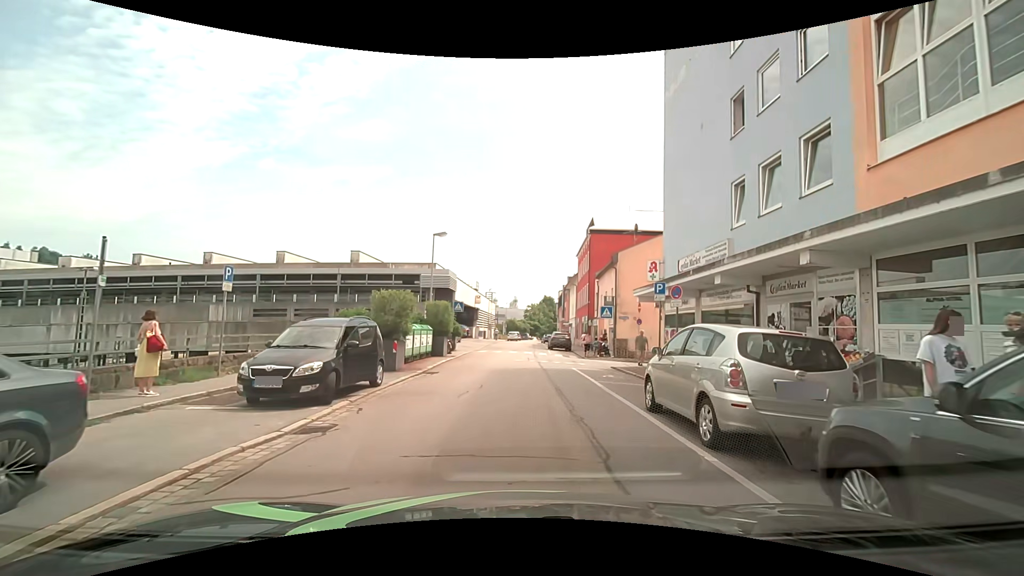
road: residential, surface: asphalt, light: Day
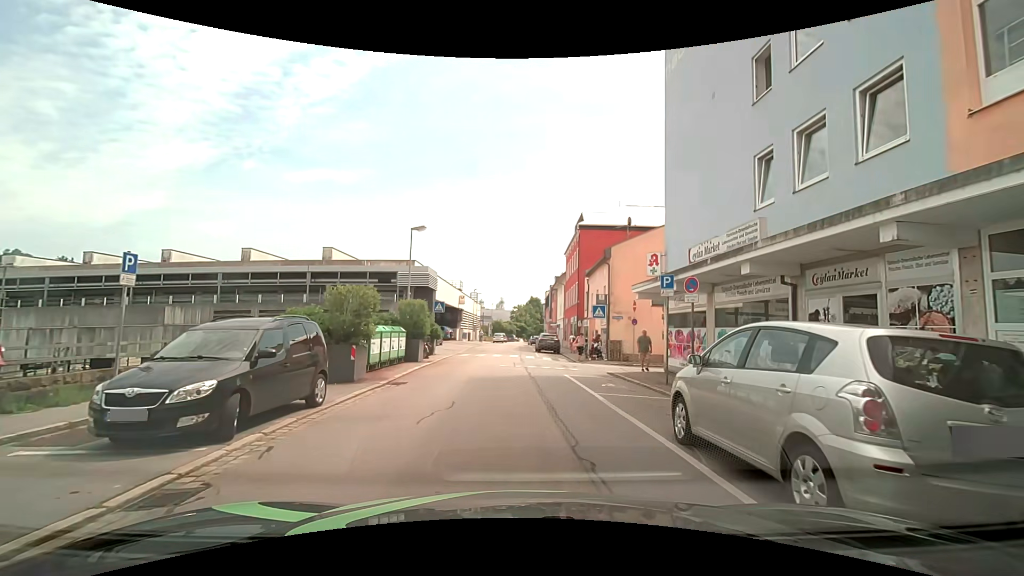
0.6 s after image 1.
(0.0, +2.7) m; +1°
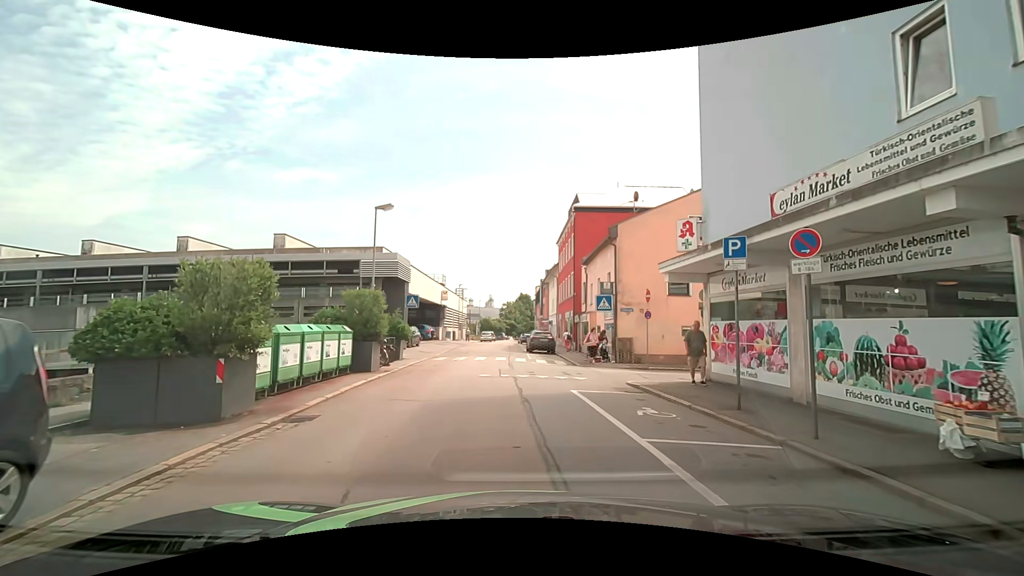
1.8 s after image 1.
(0.0, +5.5) m; -1°
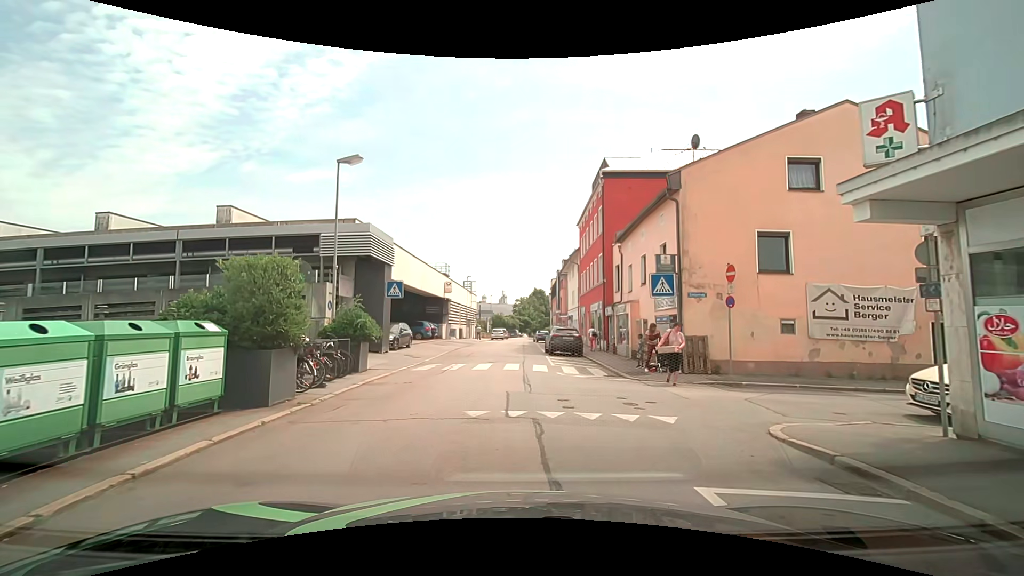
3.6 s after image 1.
(+0.2, +7.5) m; +1°
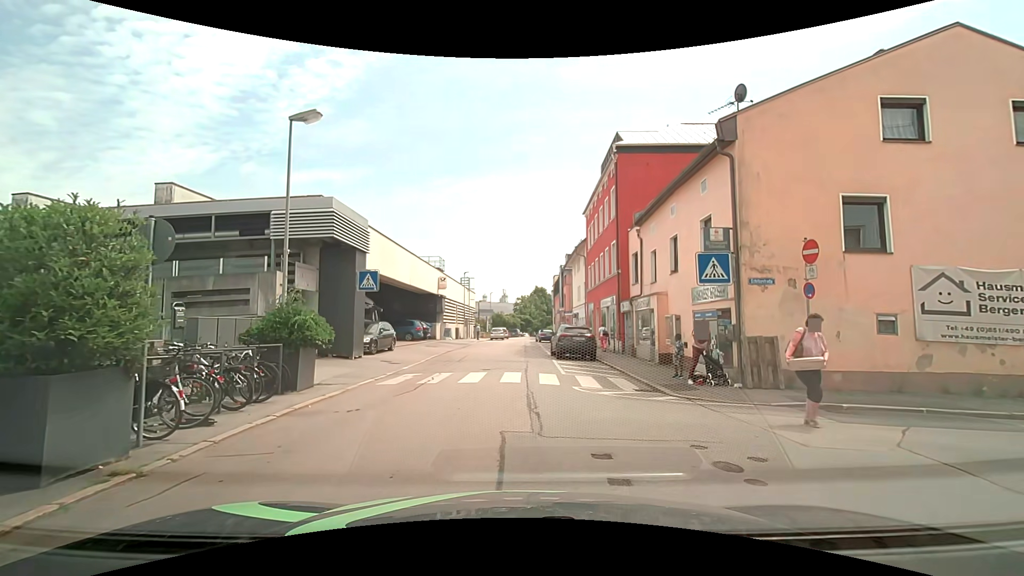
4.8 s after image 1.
(0.0, +4.1) m; -1°
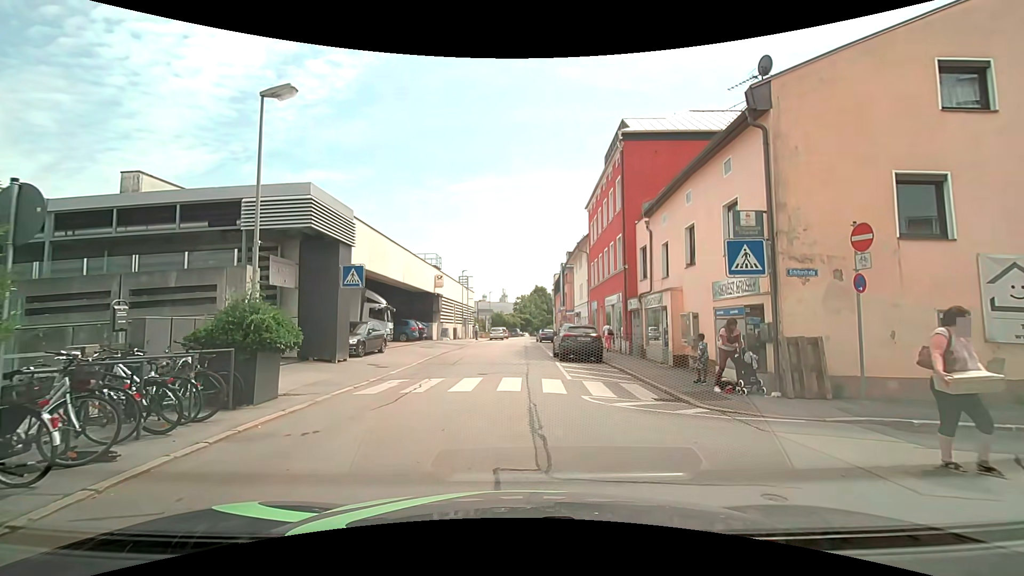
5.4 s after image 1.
(0.0, +1.6) m; +2°
